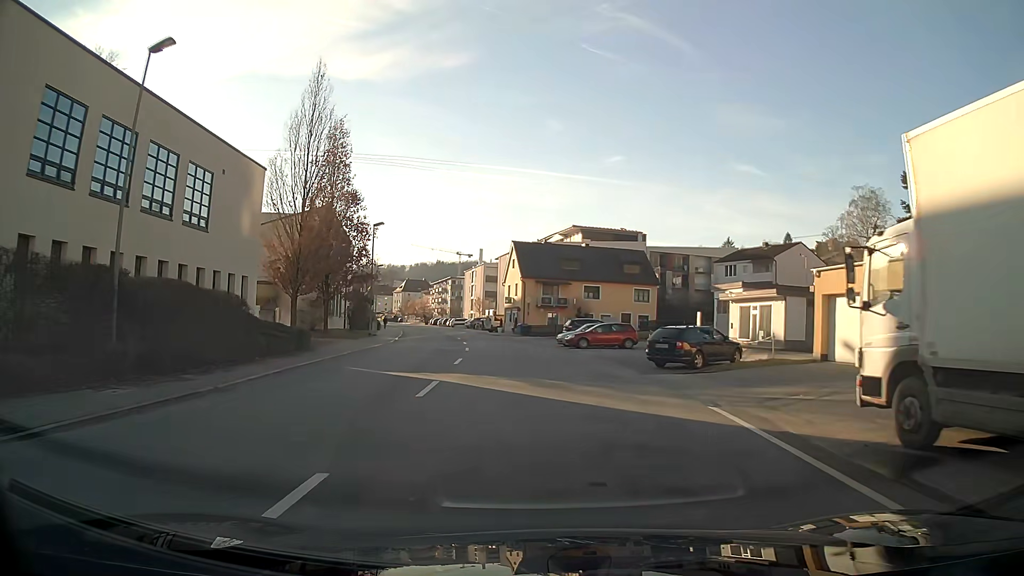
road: tertiary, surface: asphalt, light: Day
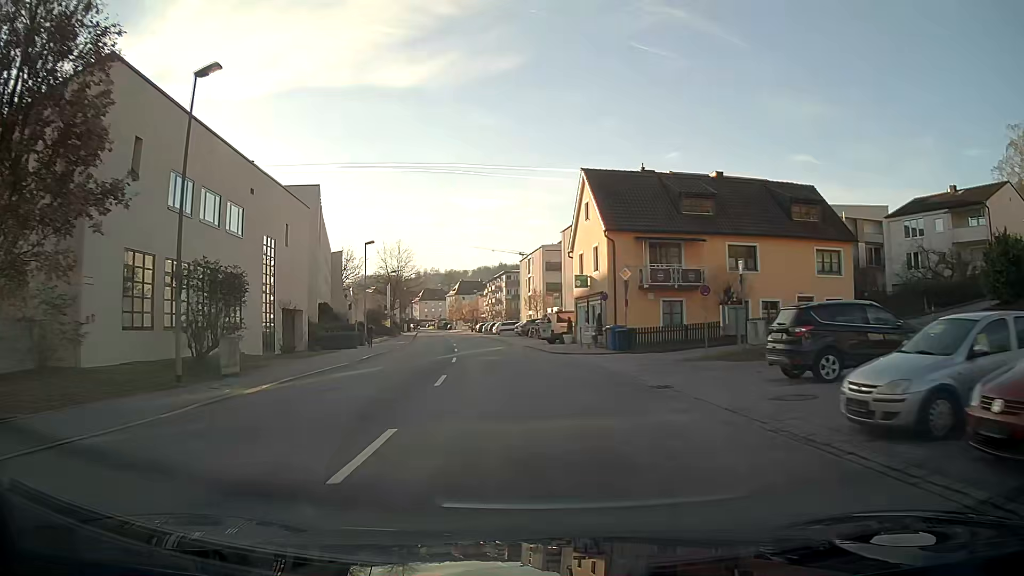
(-1.5, +33.8) m; -6°
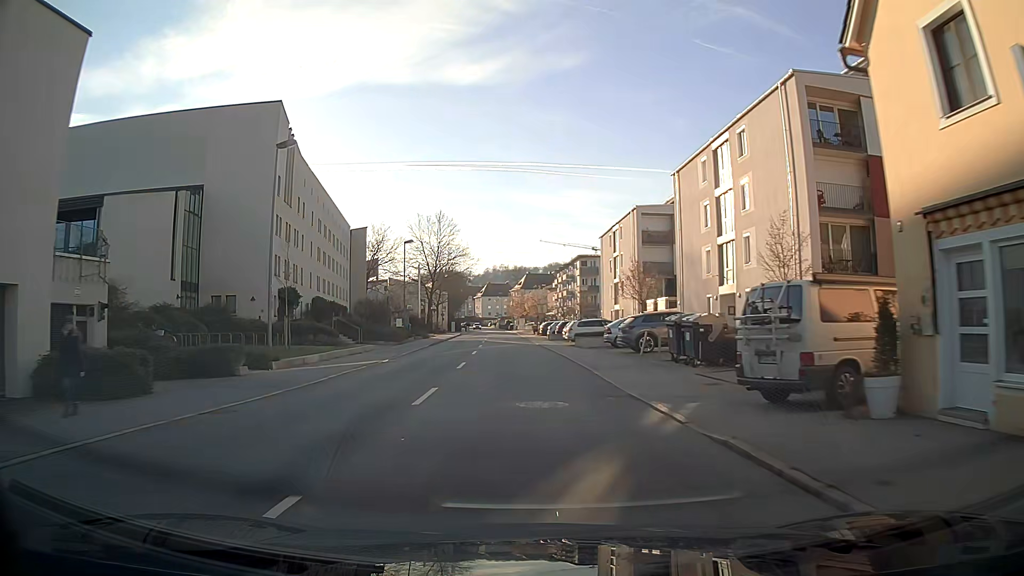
(-1.7, +31.0) m; -6°
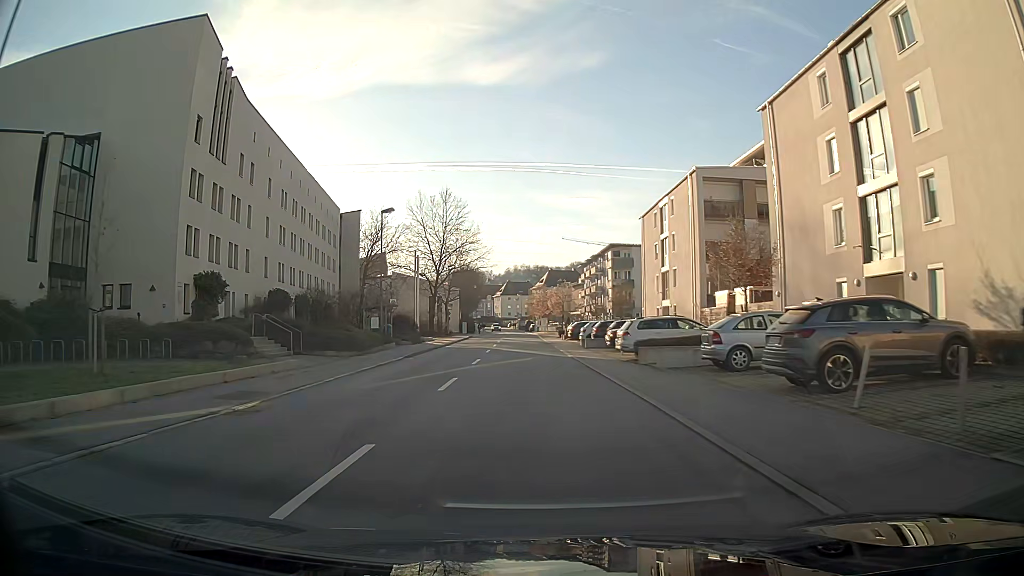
(-0.2, +15.9) m; -1°
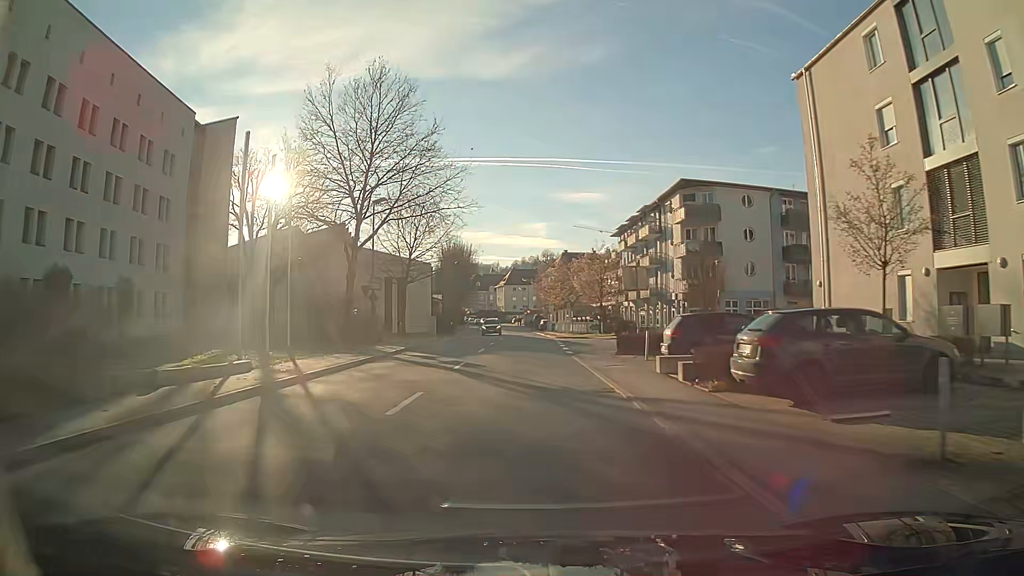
(-0.3, +40.2) m; -1°
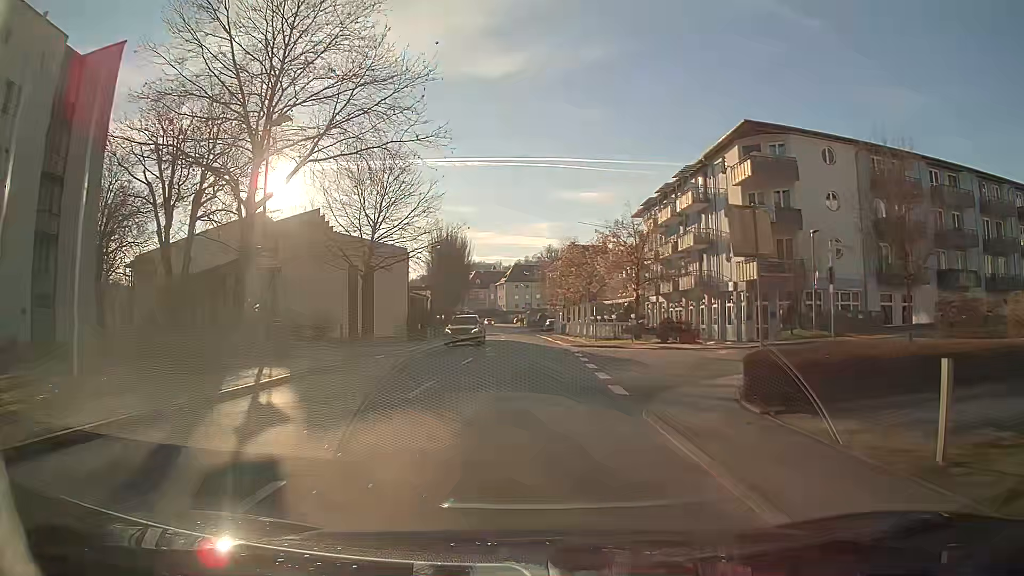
(0.0, +16.0) m; 0°
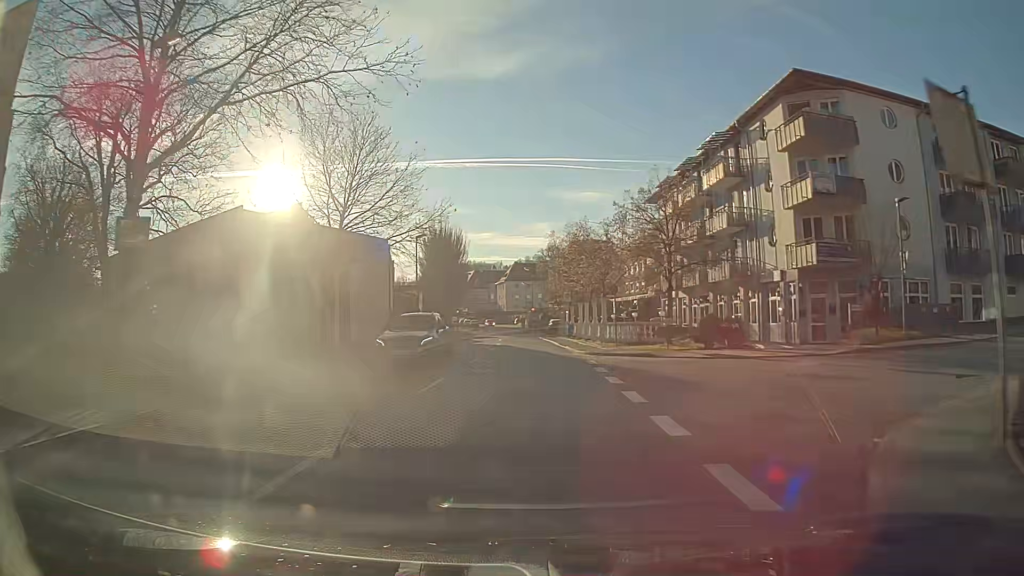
(0.0, +8.0) m; 0°
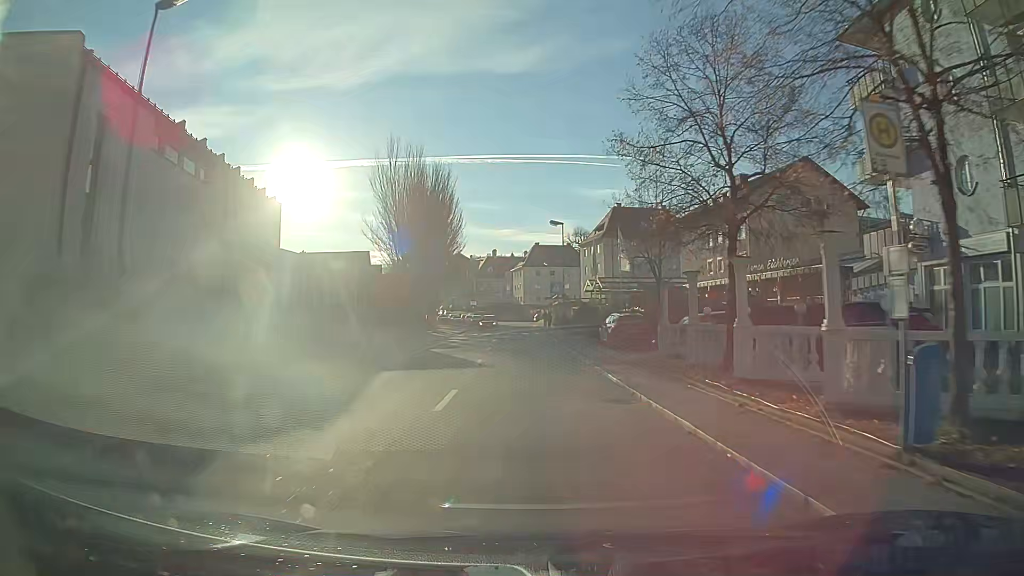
(-1.0, +38.9) m; -2°
